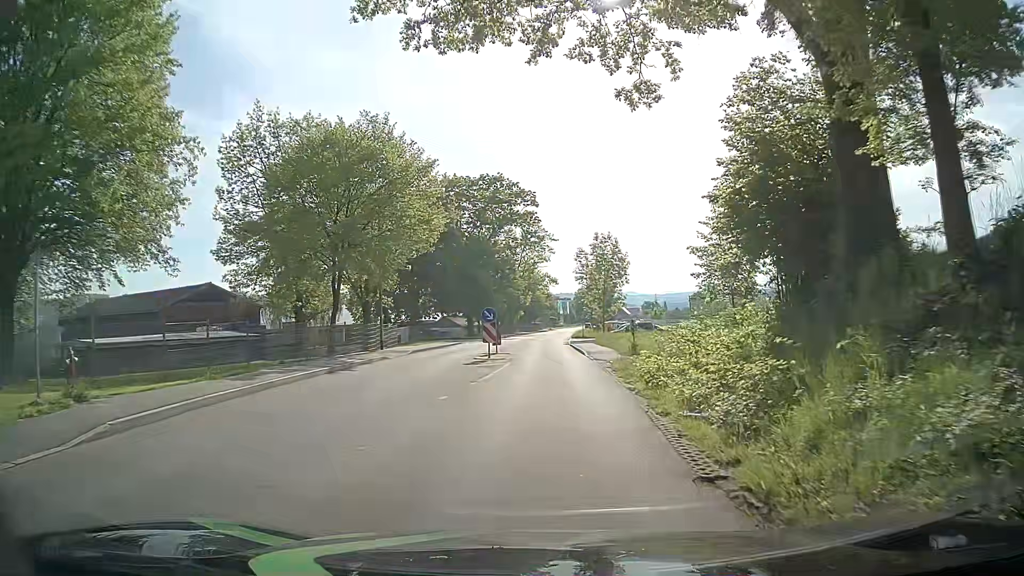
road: tertiary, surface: asphalt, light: Day
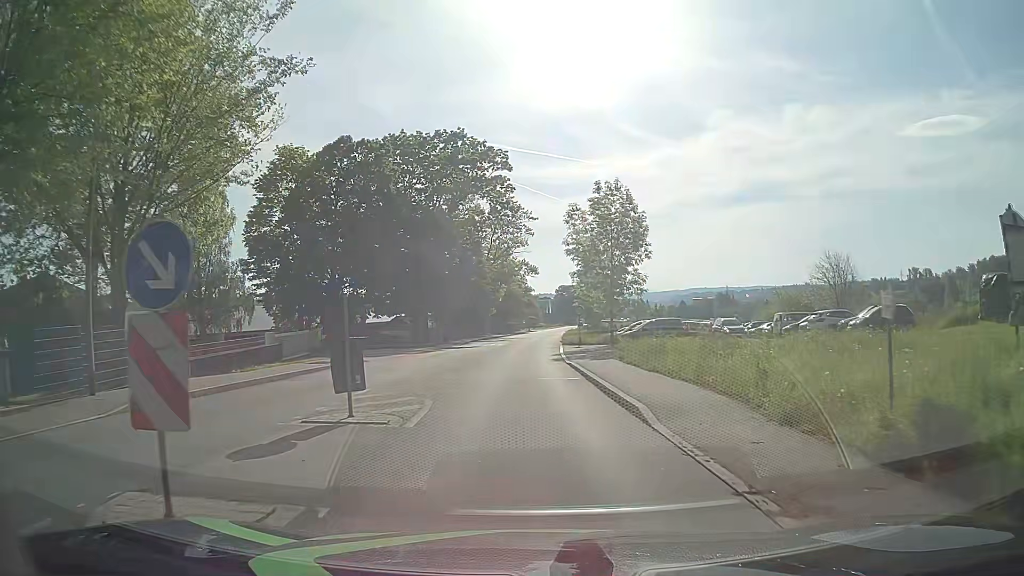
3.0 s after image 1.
(+0.5, +22.3) m; +2°
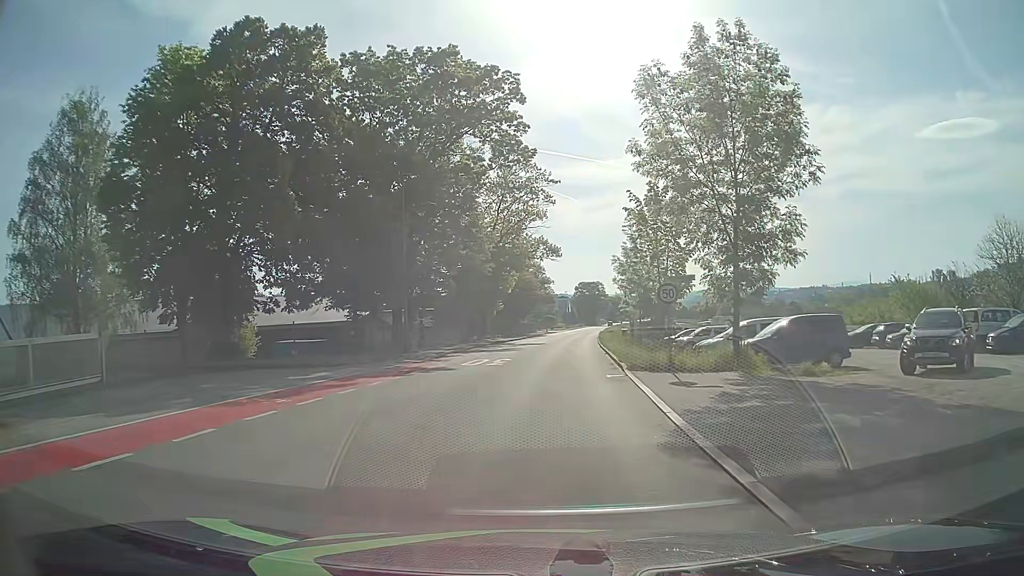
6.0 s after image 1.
(-0.6, +22.4) m; -2°
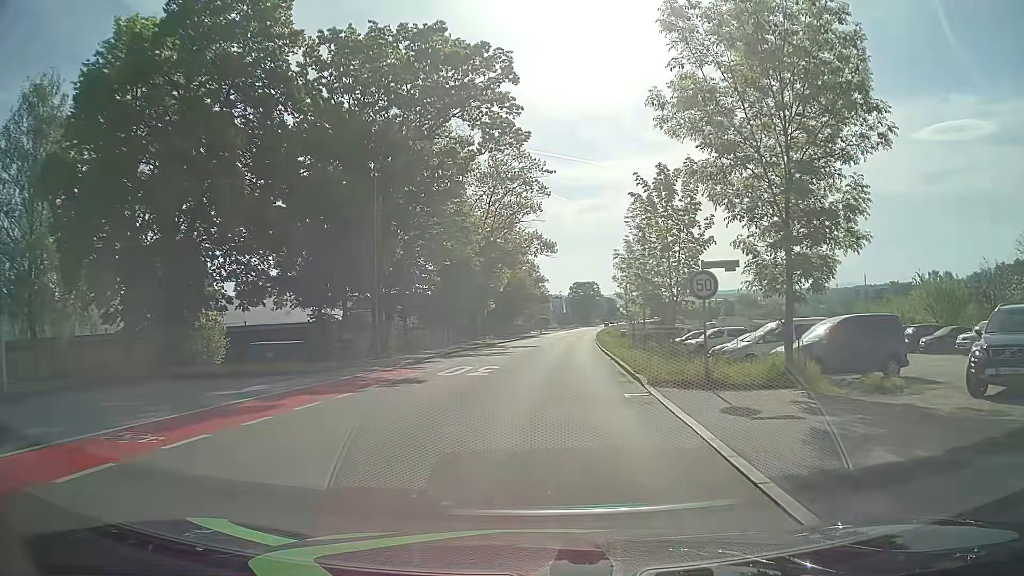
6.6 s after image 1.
(0.0, +4.4) m; +1°
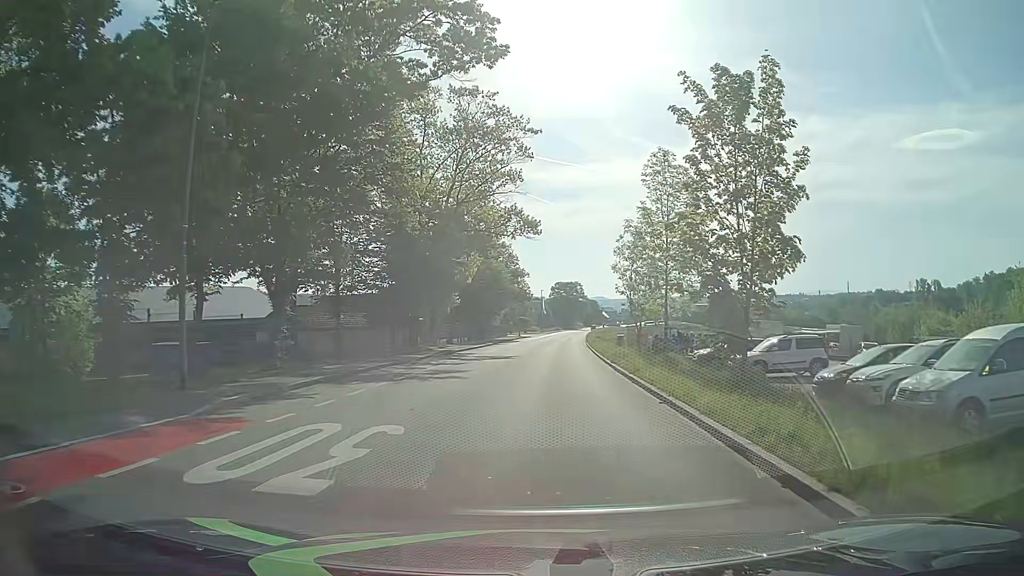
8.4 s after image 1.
(+0.2, +13.5) m; +2°
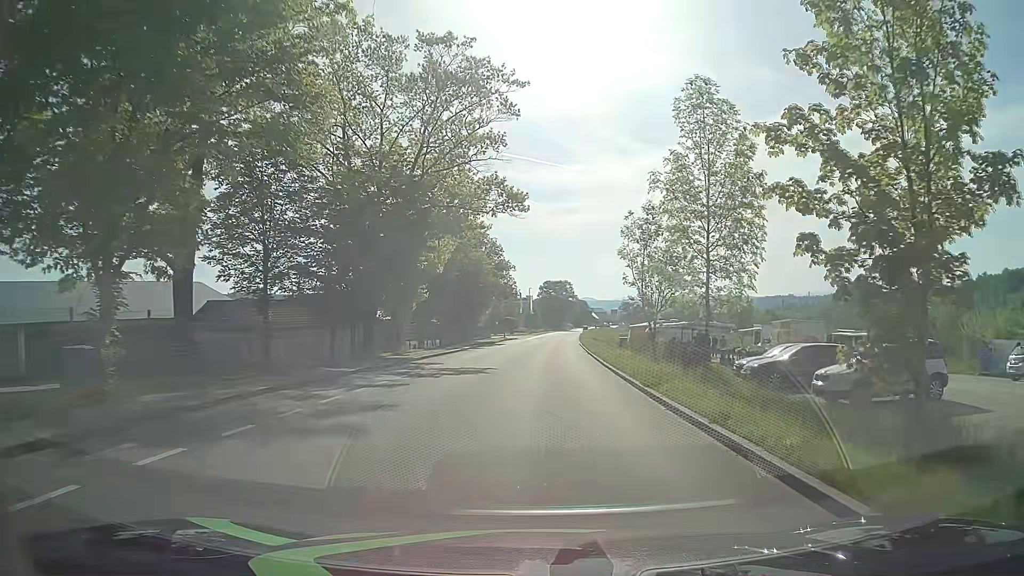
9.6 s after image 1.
(+0.1, +9.6) m; +1°
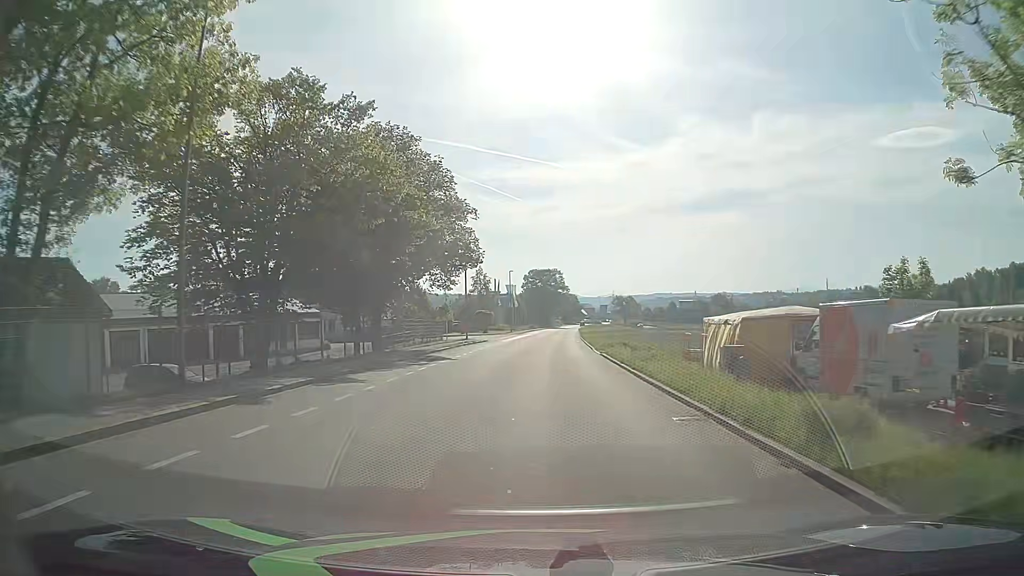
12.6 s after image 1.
(+0.5, +30.6) m; +2°
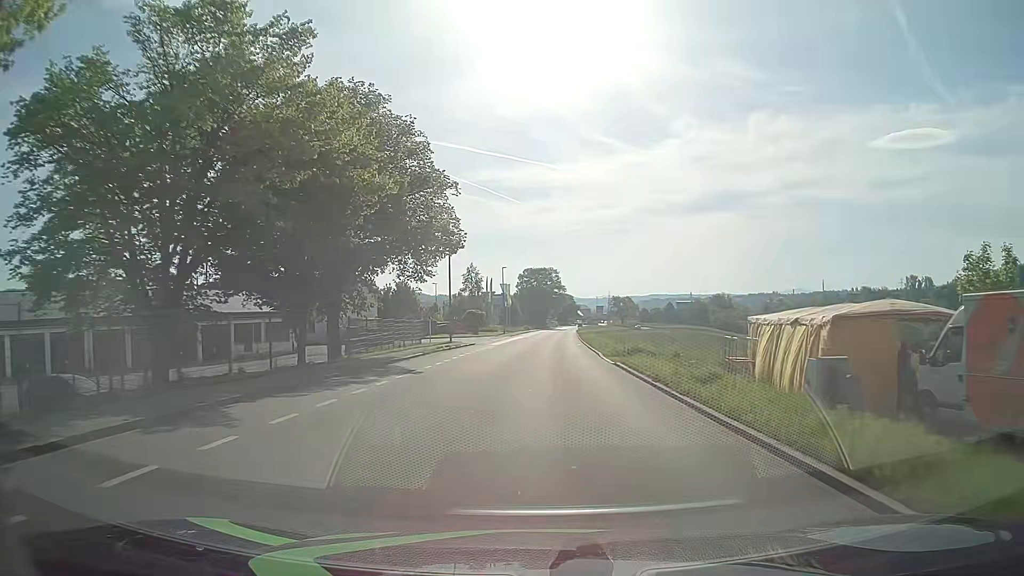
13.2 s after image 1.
(0.0, +7.0) m; +1°
(0, +10) (0, +20) (0, +30) (+1, +40) (+1, +50) (+1, +60) (+2, +70) (+2, +80) (+3, +90) (+3, +100) m
